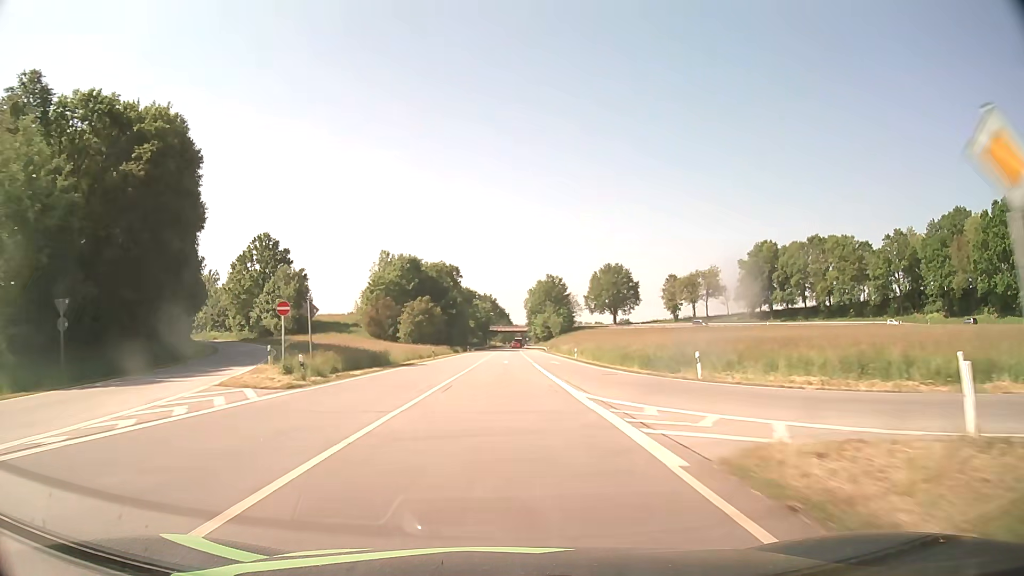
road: secondary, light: Day
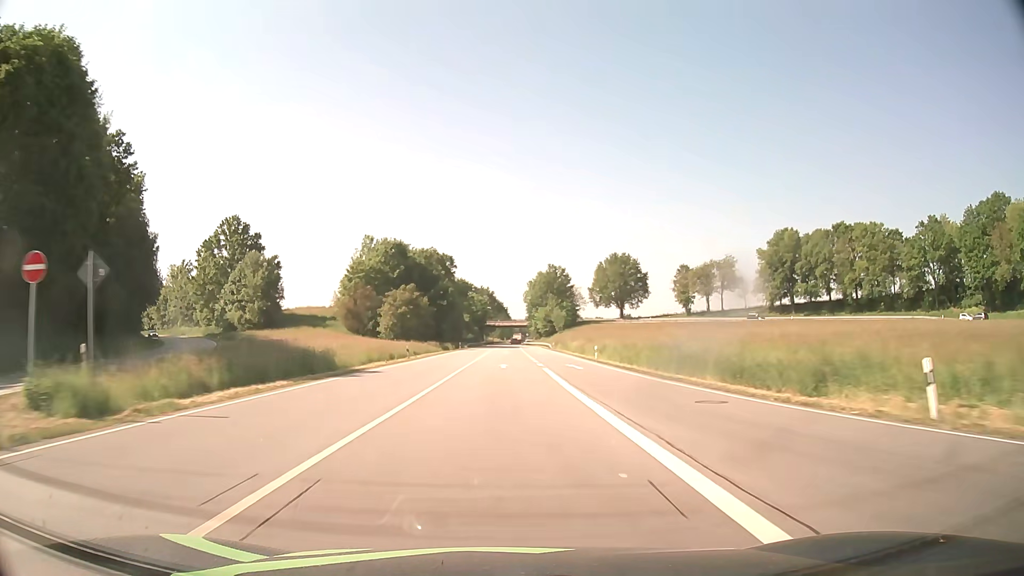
(0.0, +15.6) m; 0°
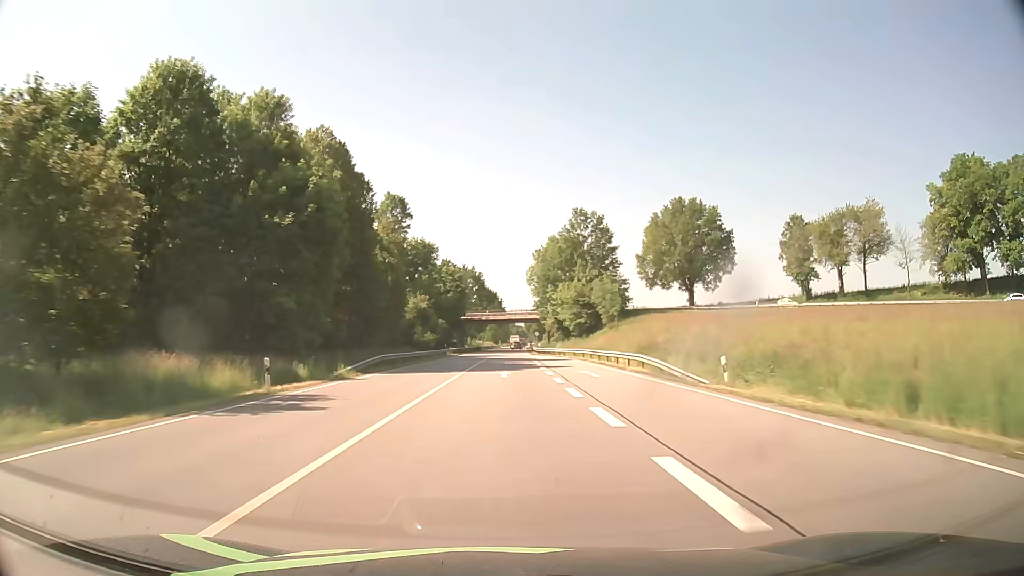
(0.0, +78.6) m; 0°
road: primary
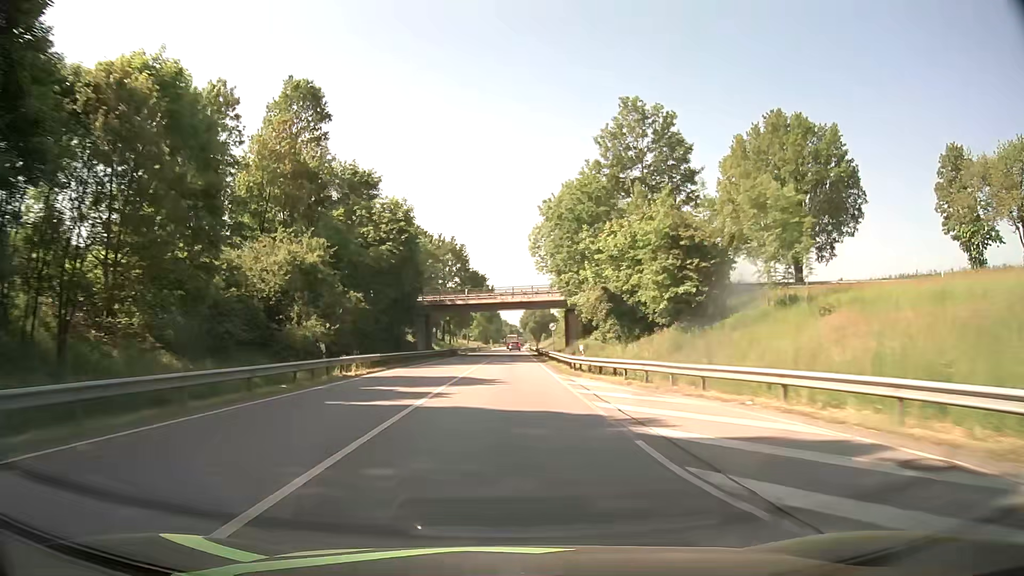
(+0.1, +47.4) m; +1°
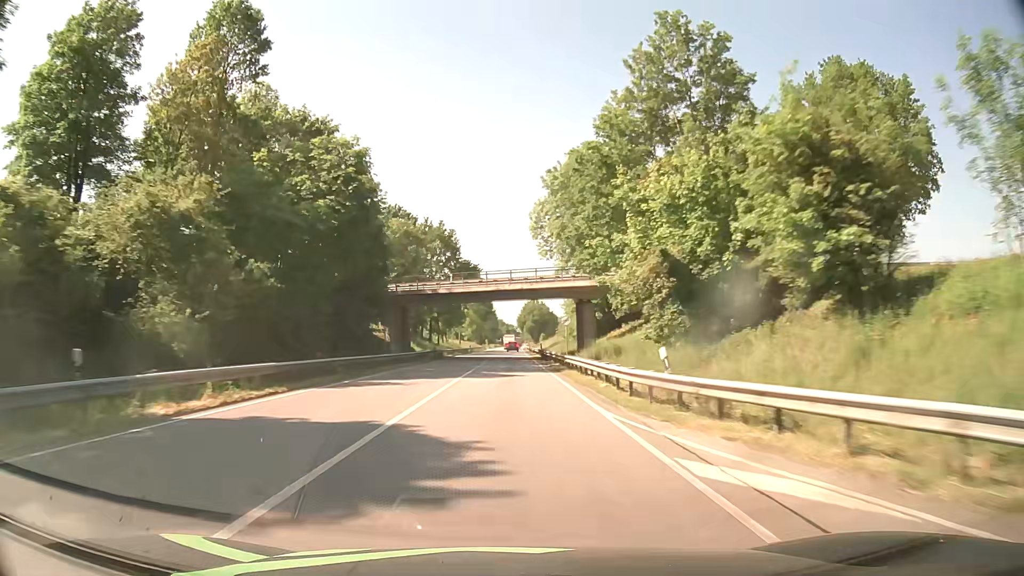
(0.0, +15.8) m; 0°
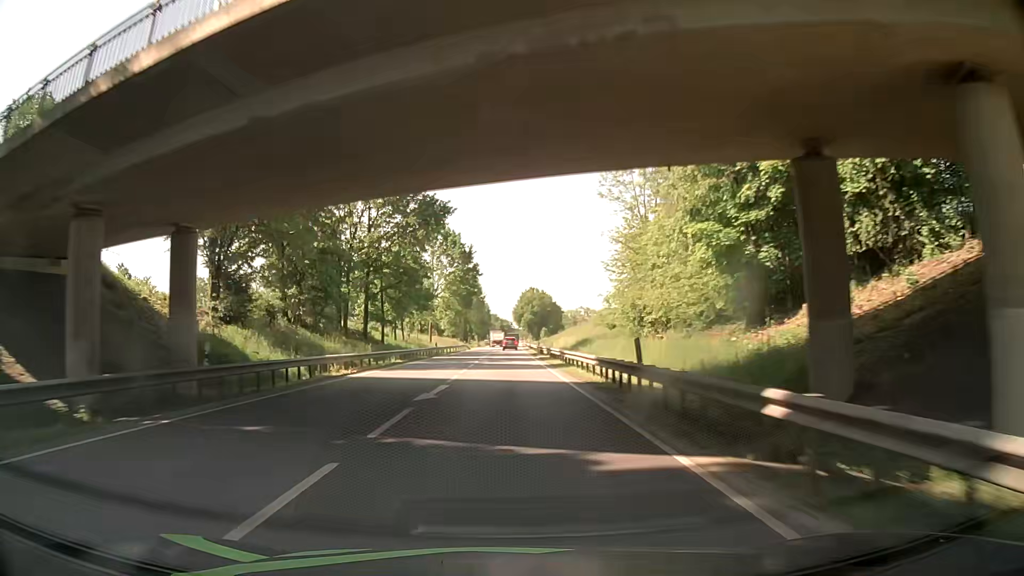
(+0.2, +46.7) m; +1°
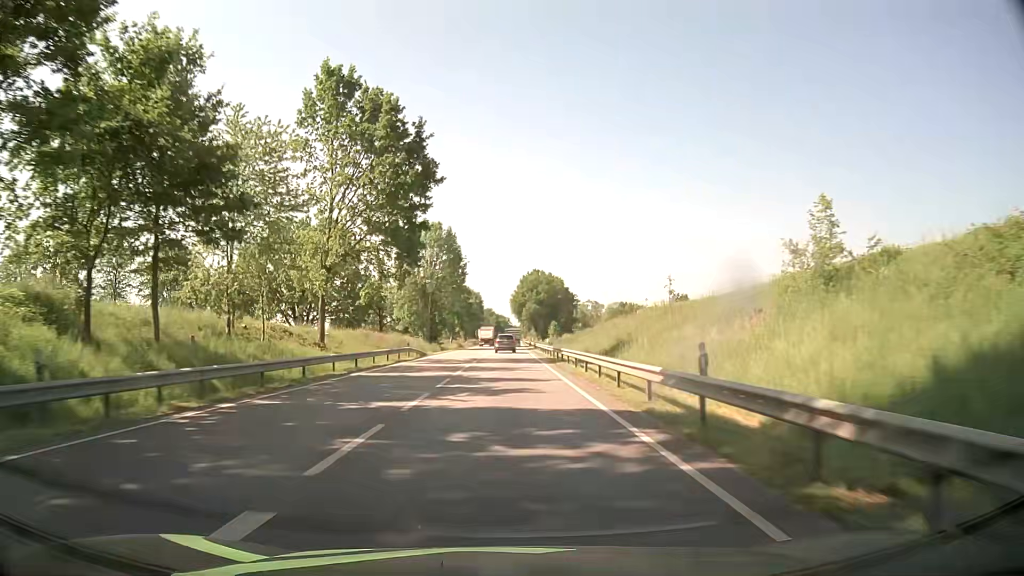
(+0.2, +56.1) m; +1°
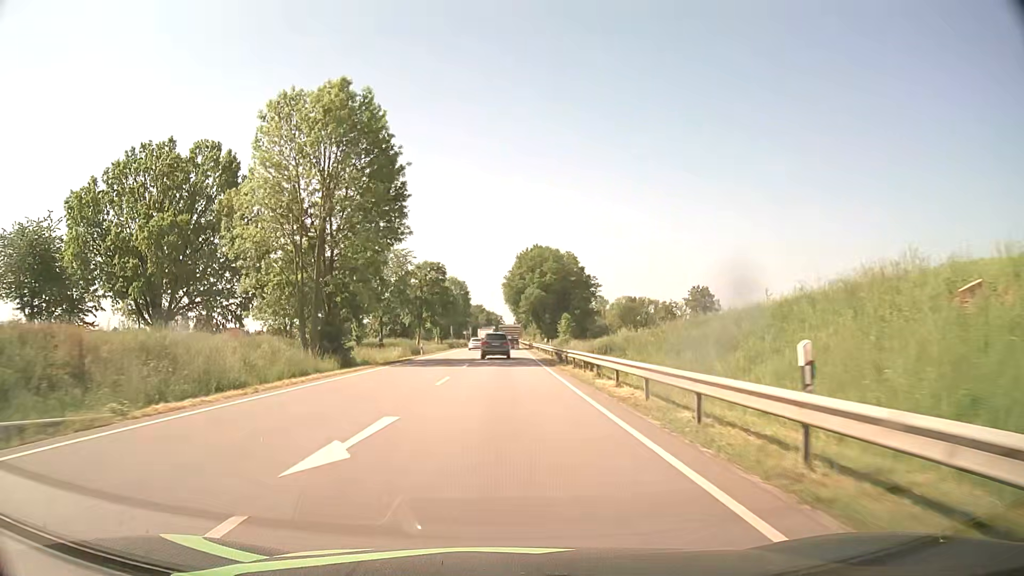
(-0.1, +47.2) m; 0°
(0, +10) (0, +20) (0, +30) (0, +40) (0, +50) (0, +60) (0, +70) (+1, +80) (+1, +90) (+1, +100) m
